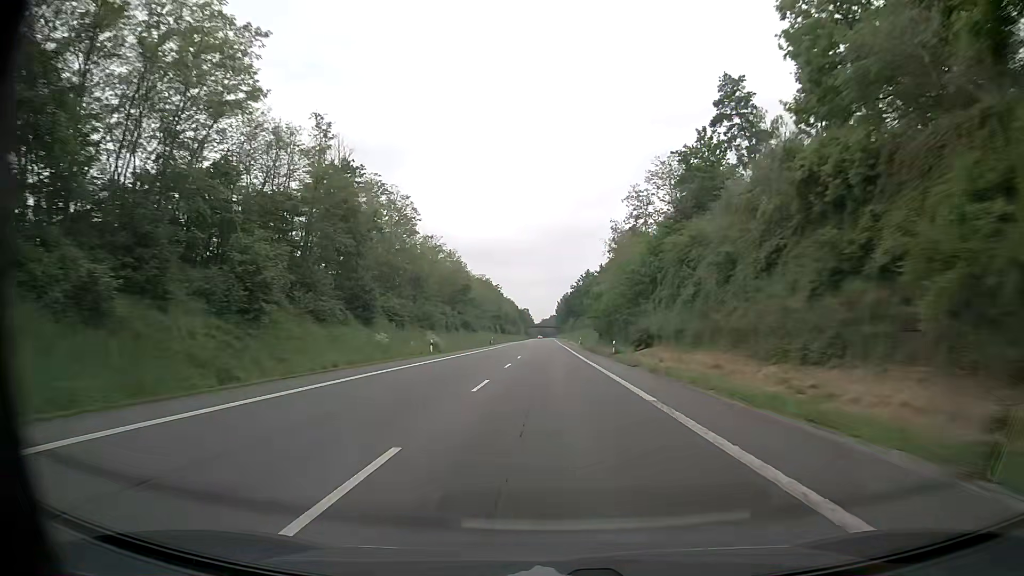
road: primary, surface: asphalt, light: Day
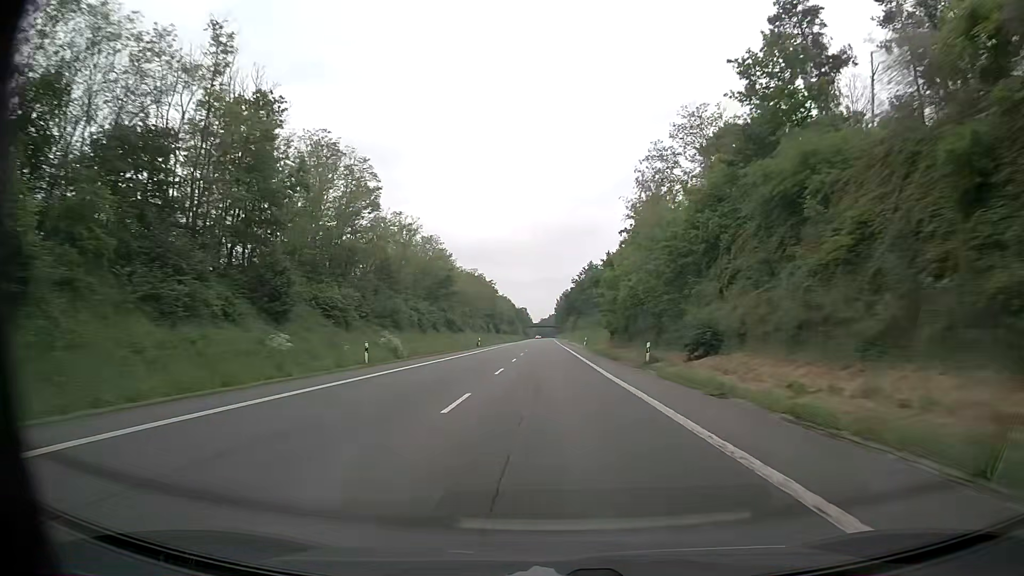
(0.0, +16.3) m; 0°
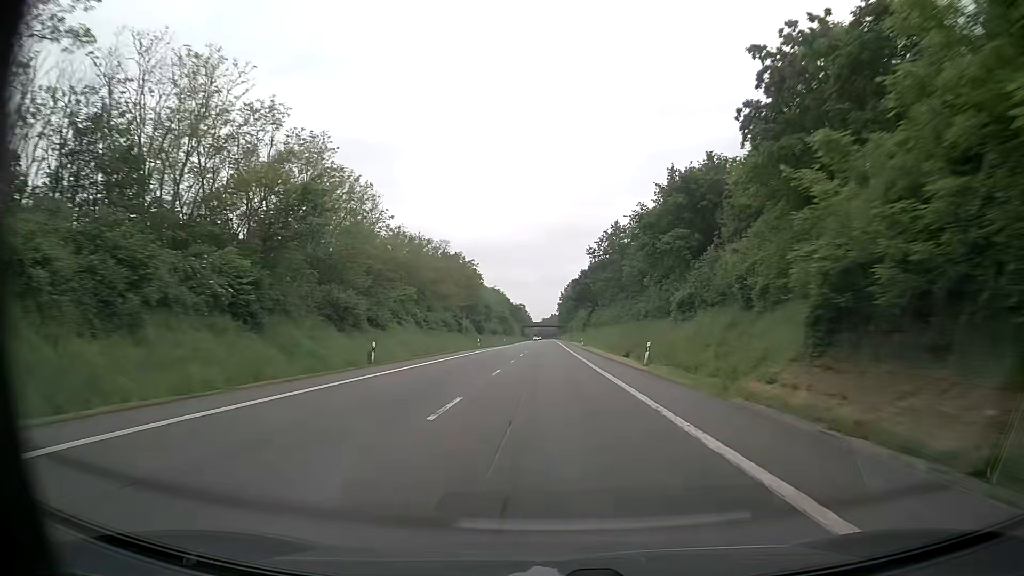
(0.0, +48.8) m; 0°
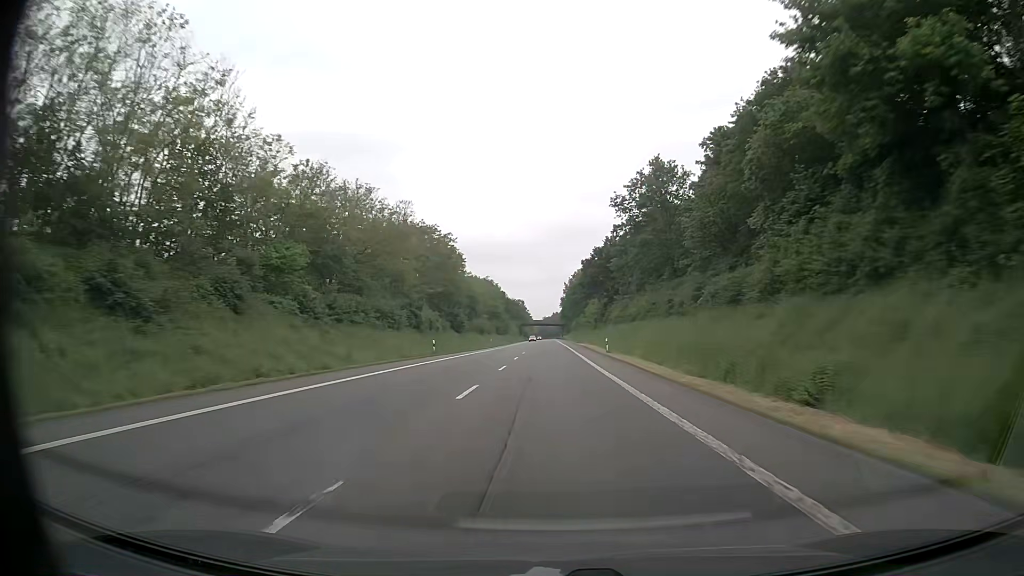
(0.0, +32.5) m; 0°
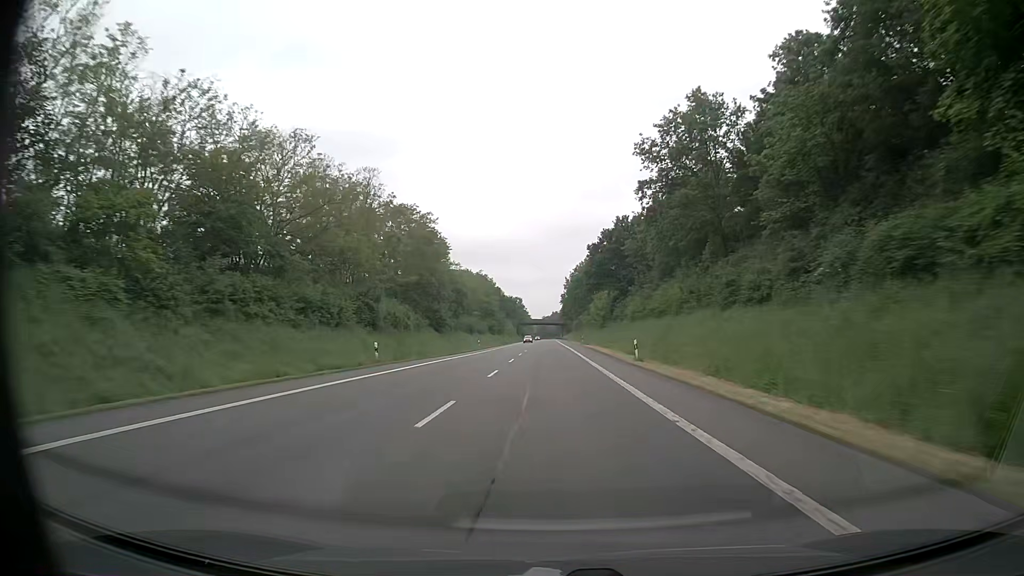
(0.0, +16.3) m; 0°
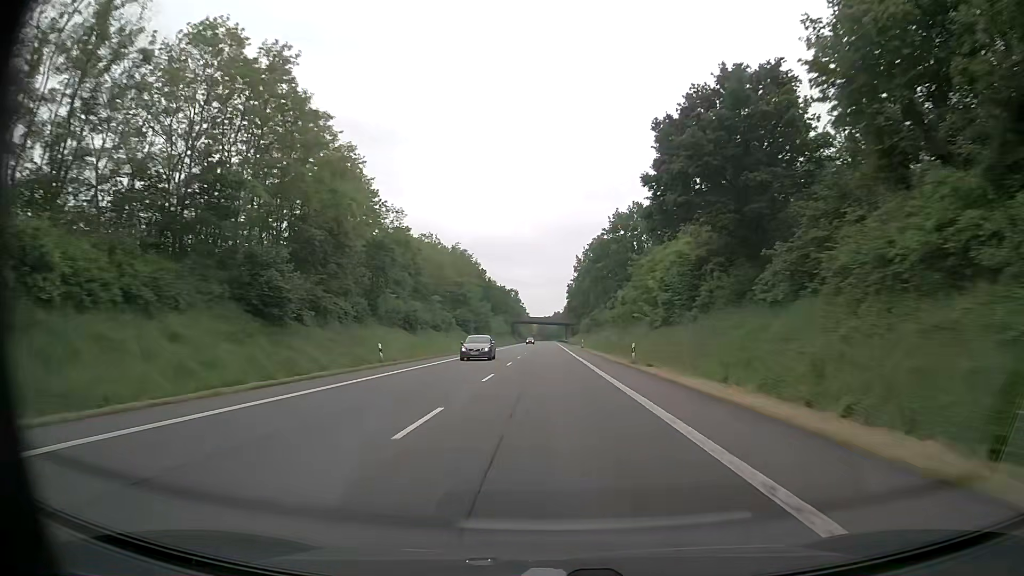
(+0.2, +48.8) m; 0°
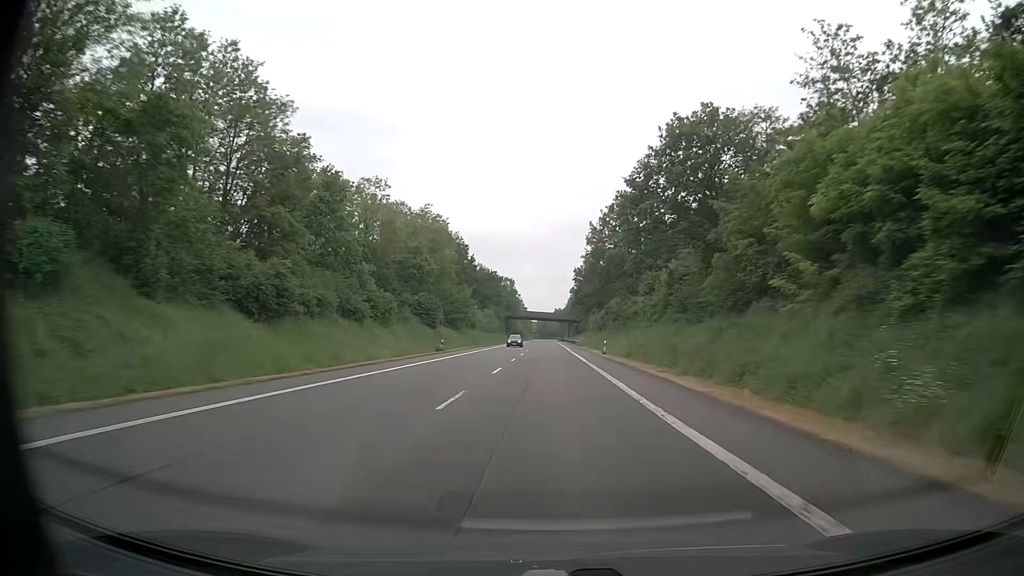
(+0.1, +32.6) m; 0°
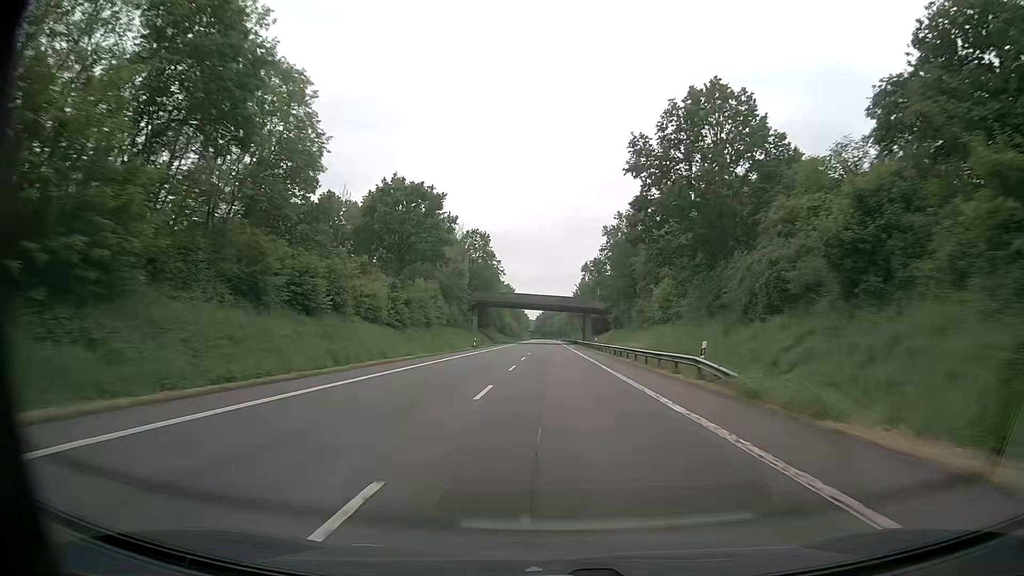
(+0.5, +81.6) m; 0°
(0, +10) (0, +20) (0, +30) (0, +40) (0, +50) (0, +60) (0, +70) (0, +80) (0, +90) (0, +100) m
